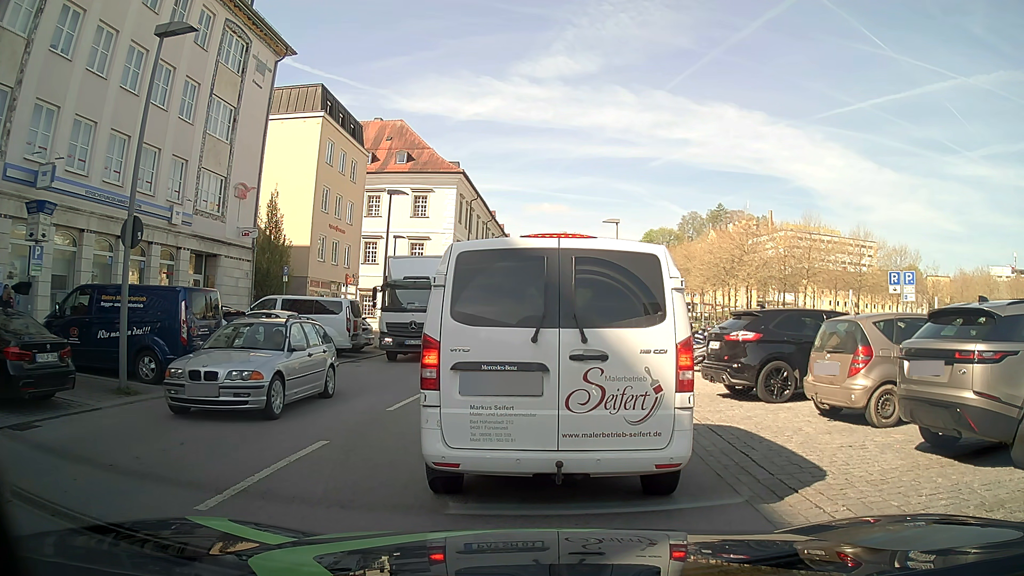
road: tertiary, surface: asphalt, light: Day
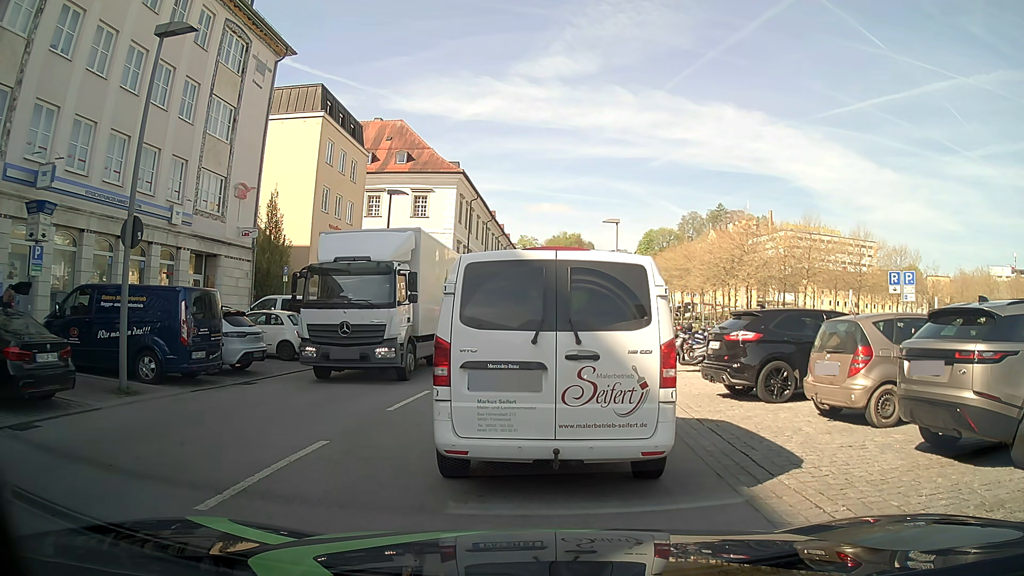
(0.0, 0.0) m; 0°
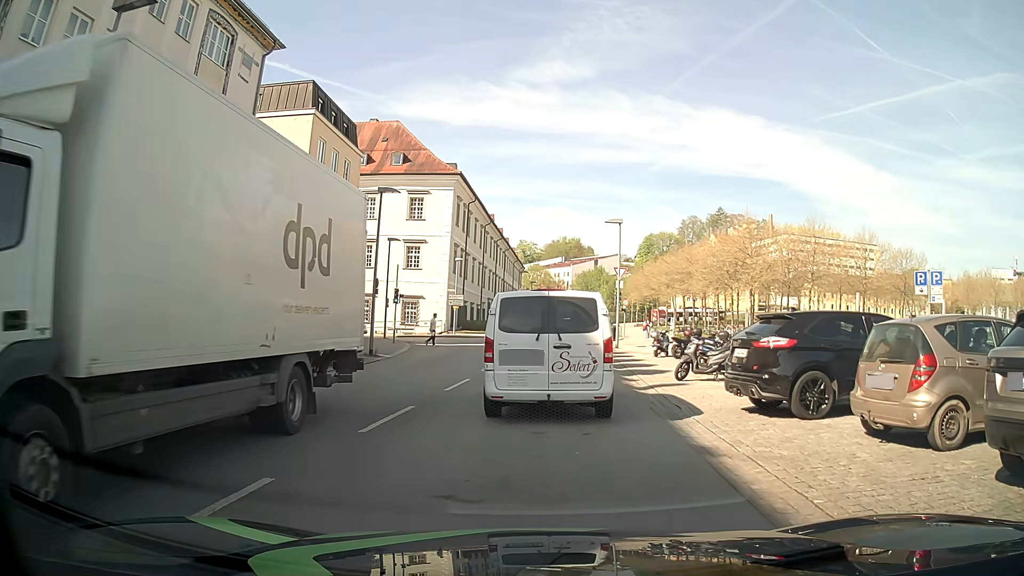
(0.0, +1.9) m; -1°
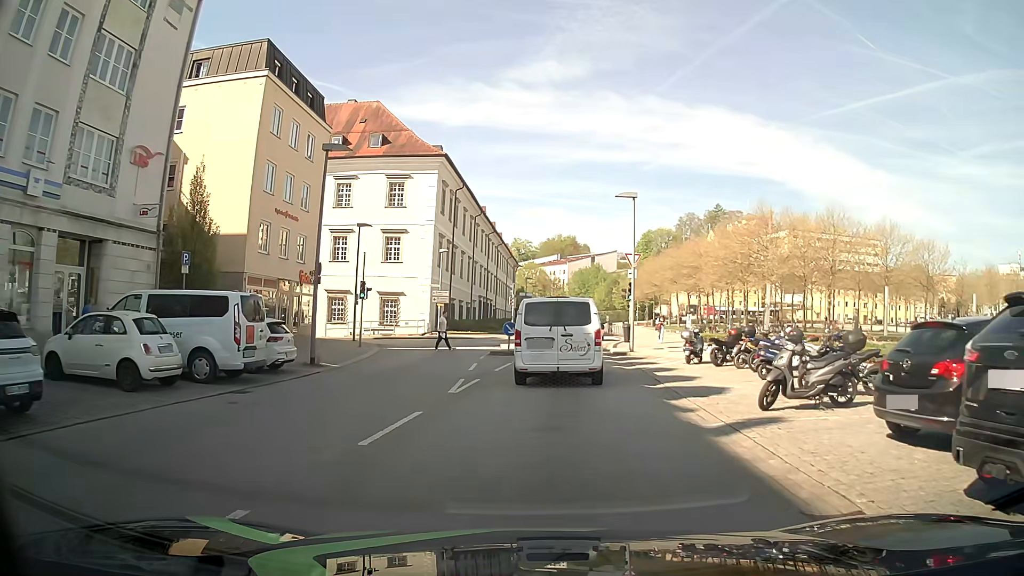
(0.0, +7.2) m; +1°
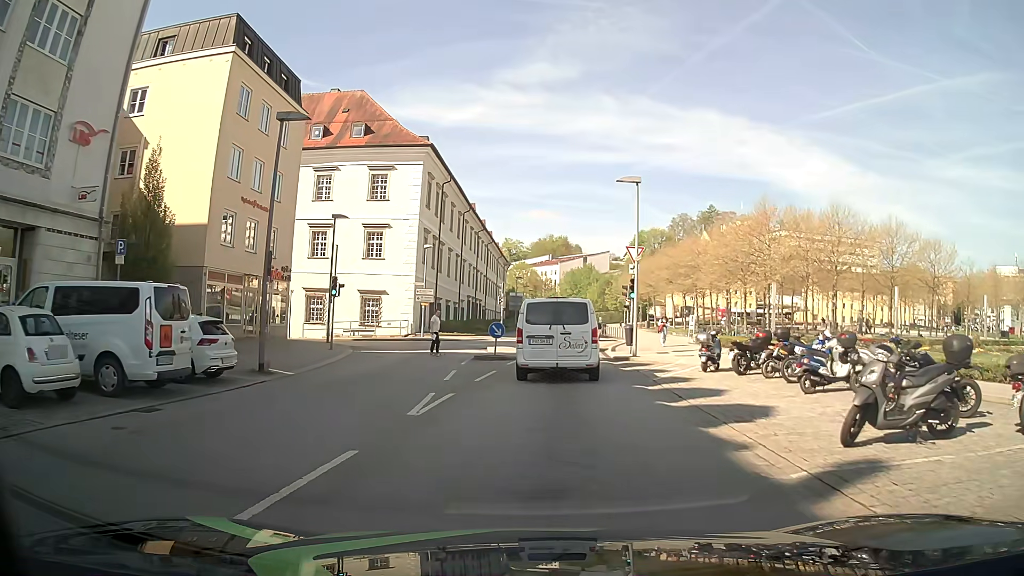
(0.0, +3.4) m; +1°
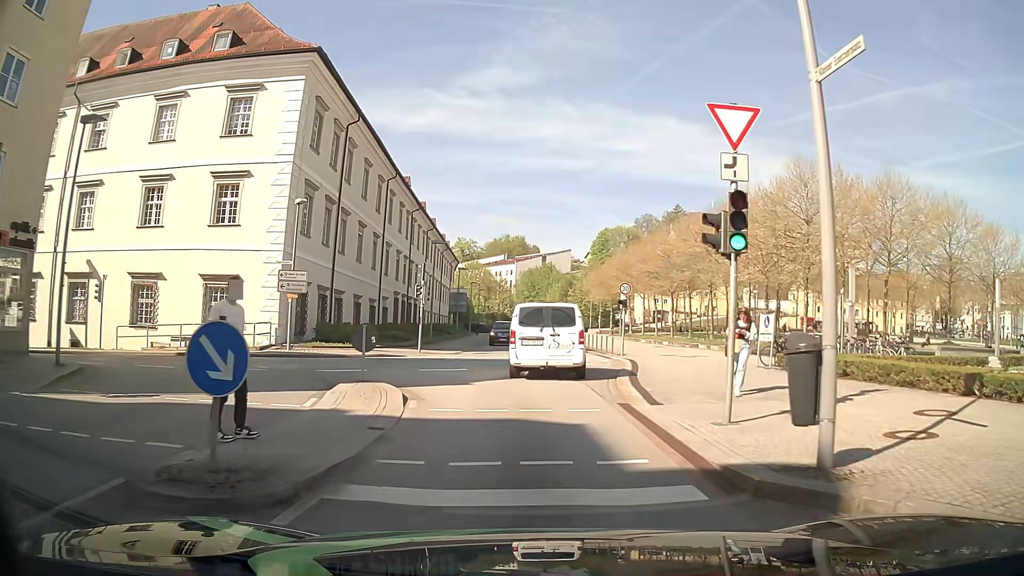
(+0.5, +19.6) m; +2°
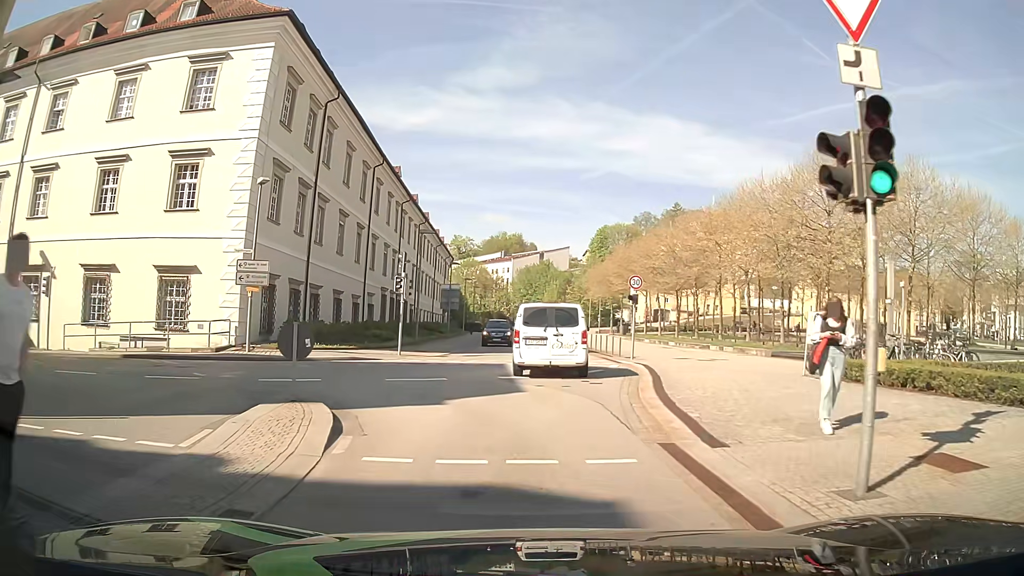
(+0.1, +4.2) m; +1°
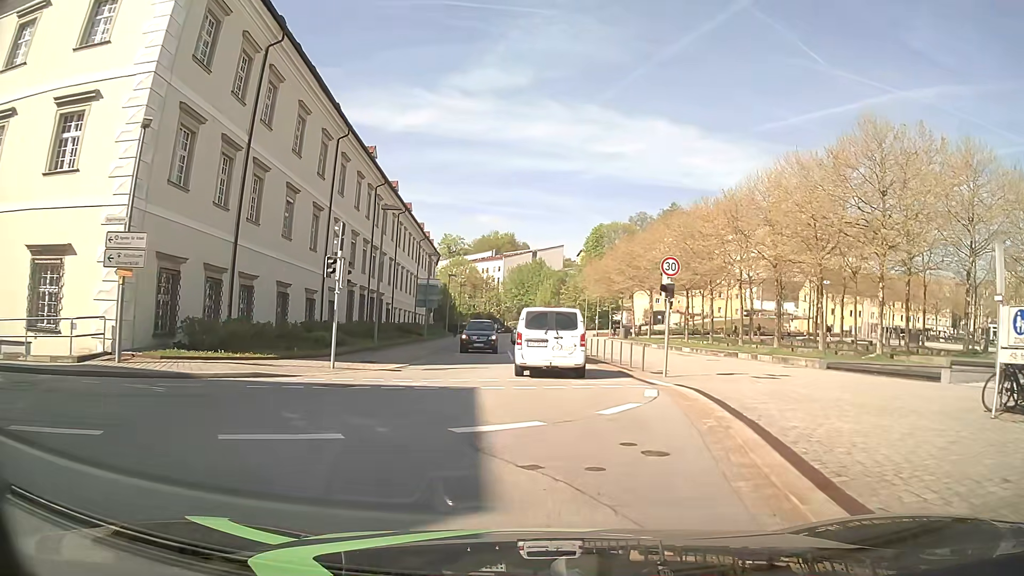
(+0.1, +8.5) m; +1°
(0, +10) (+1, +20) (+1, +30) (0, +40) (0, +50) (-1, +60) (-1, +70) (0, +80) (+2, +90) (+6, +99) m
